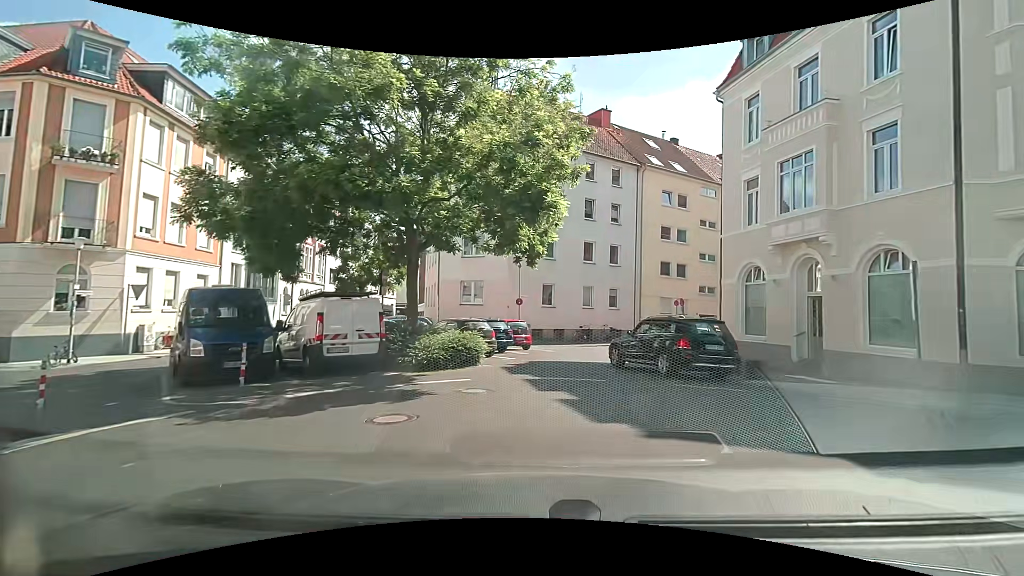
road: residential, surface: asphalt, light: Day
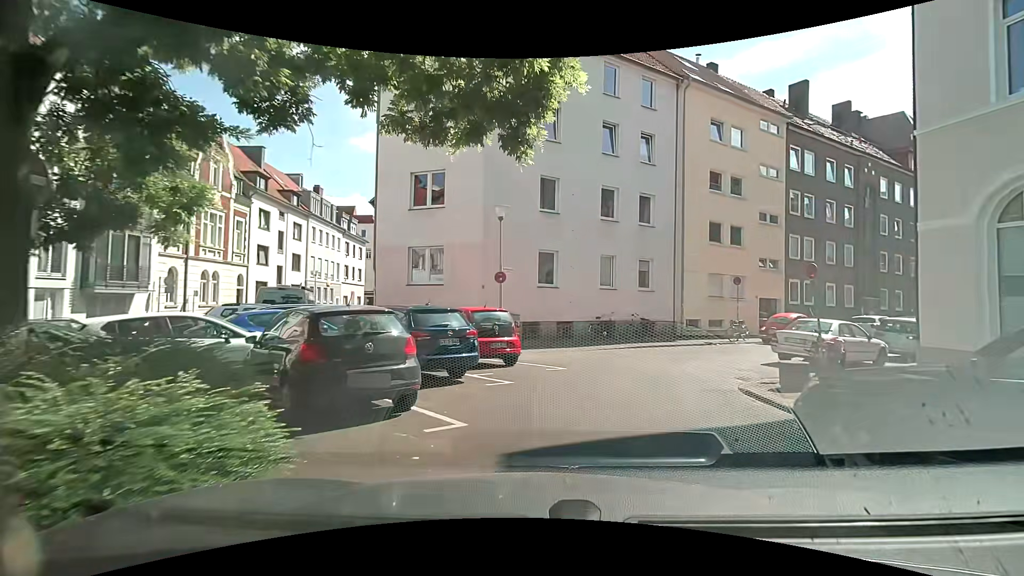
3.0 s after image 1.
(-0.3, +12.0) m; 0°
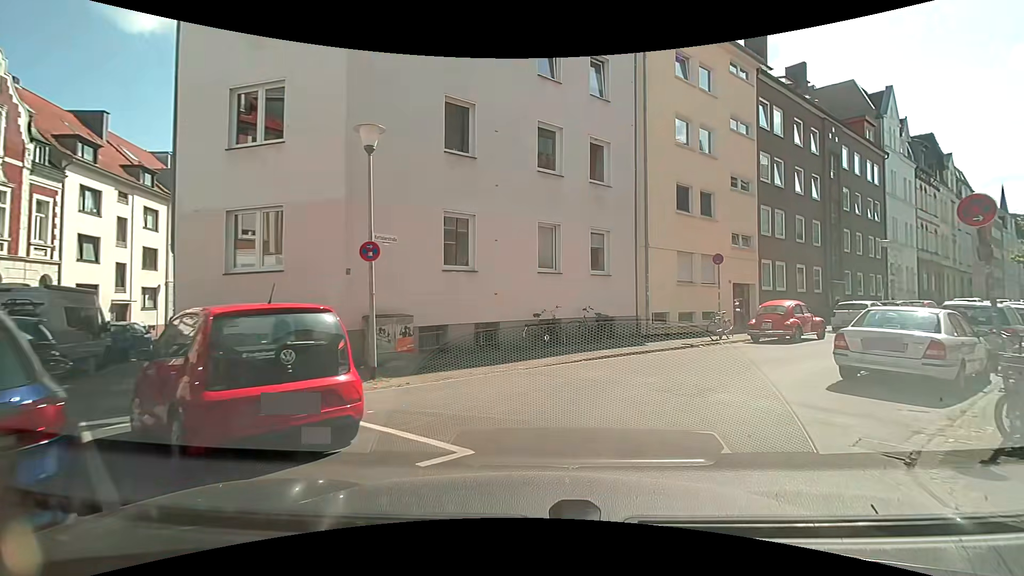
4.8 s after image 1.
(+0.4, +7.3) m; +8°
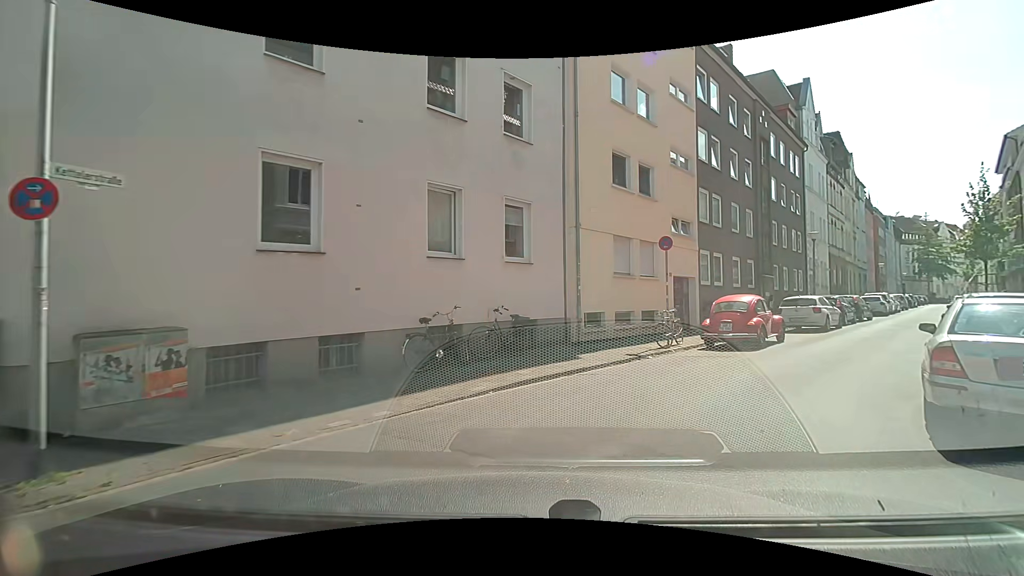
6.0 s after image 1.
(+0.1, +4.8) m; +7°
